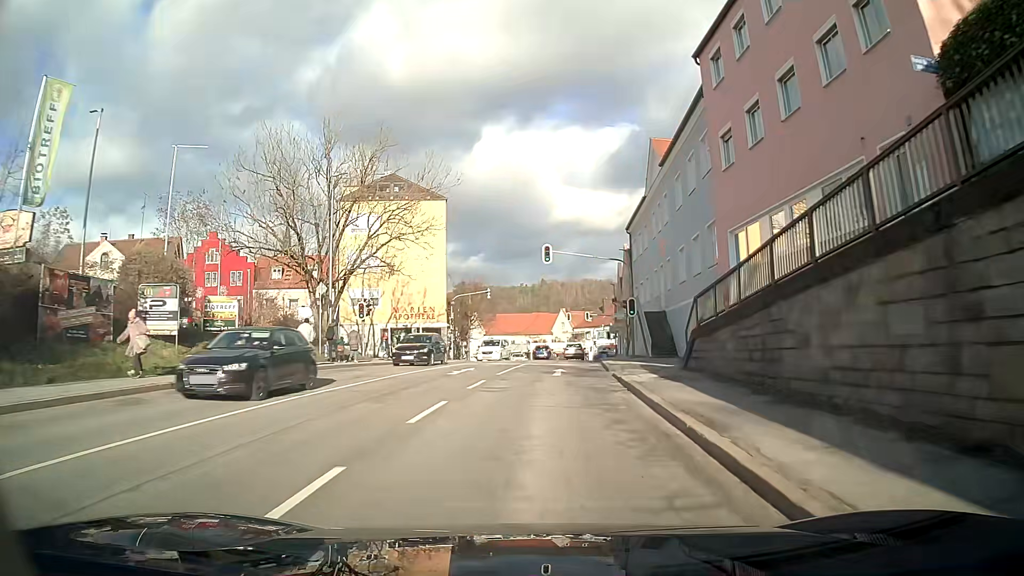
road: tertiary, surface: asphalt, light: Day
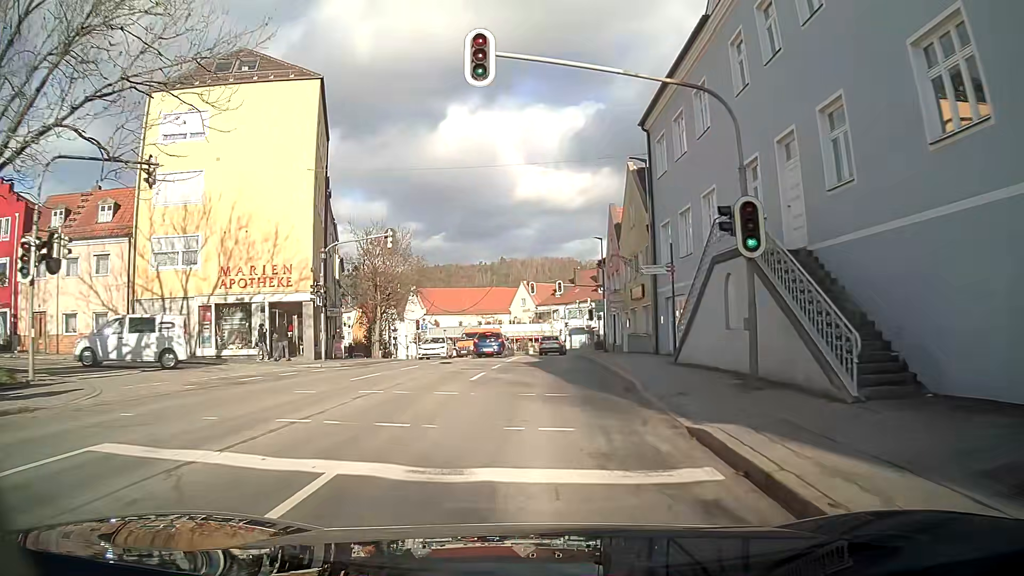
(+0.8, +25.4) m; +3°
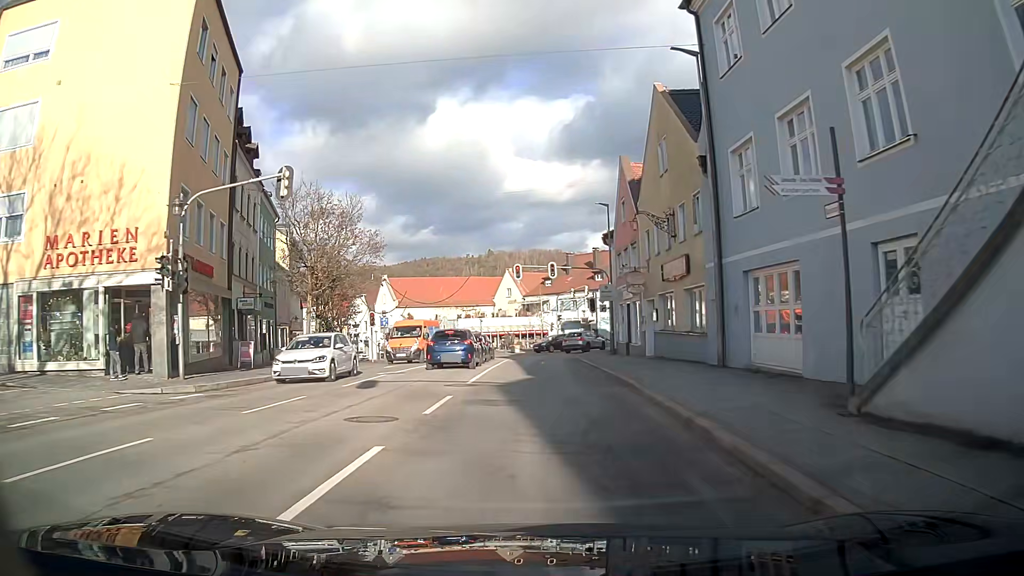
(+0.1, +12.0) m; +1°
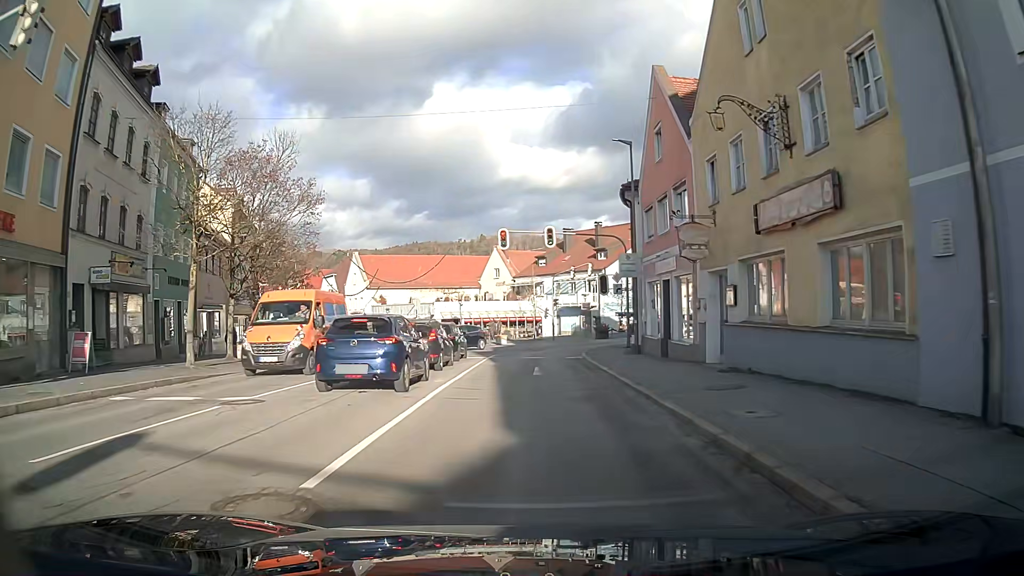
(+0.1, +11.3) m; +1°
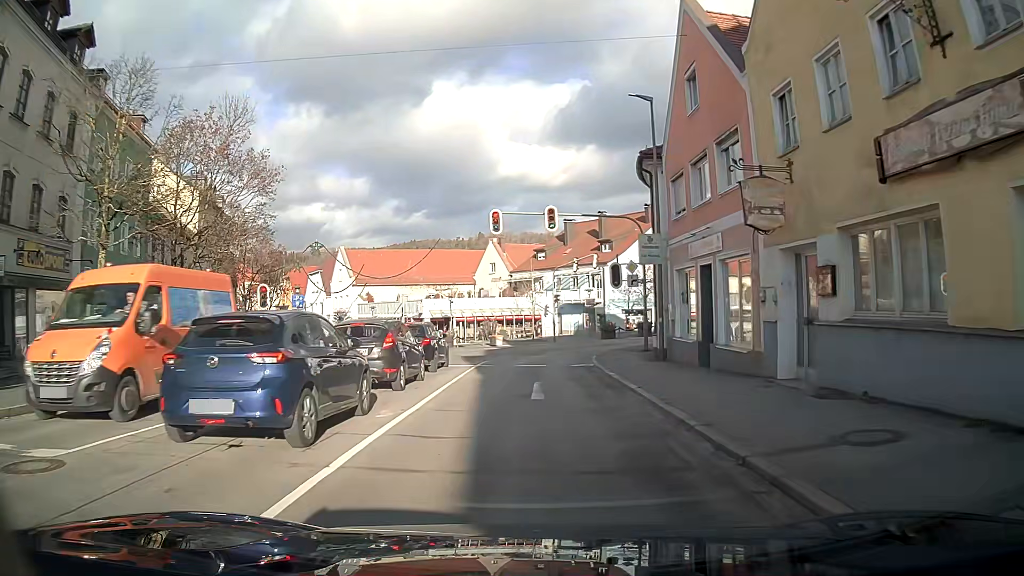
(0.0, +5.4) m; 0°
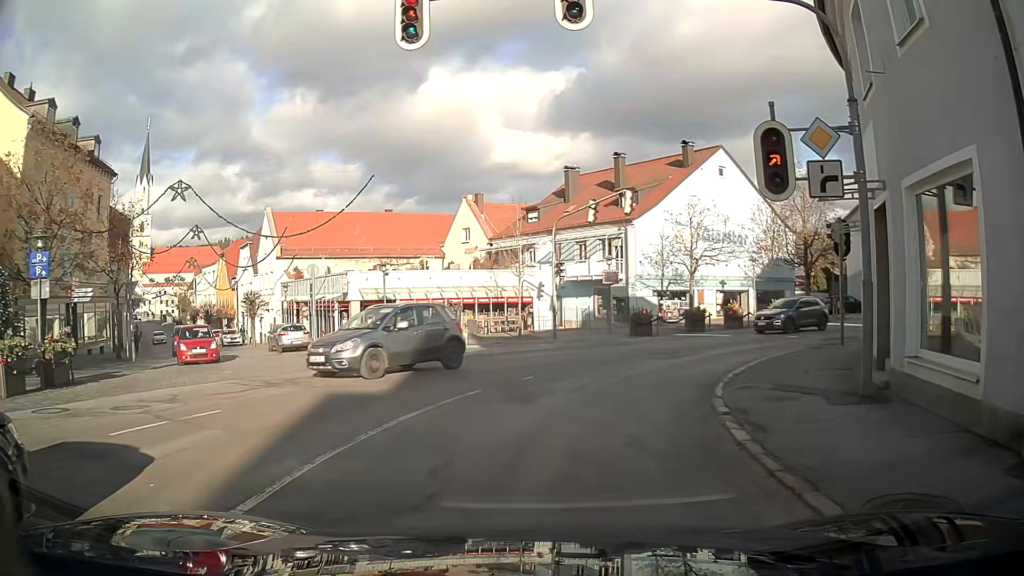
(0.0, +18.1) m; +1°
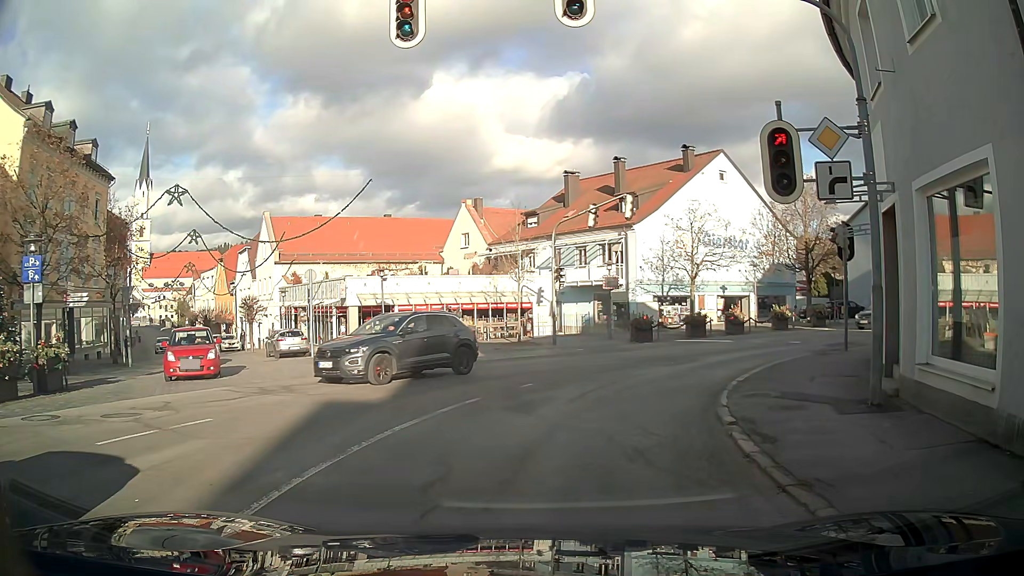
(0.0, +0.4) m; 0°
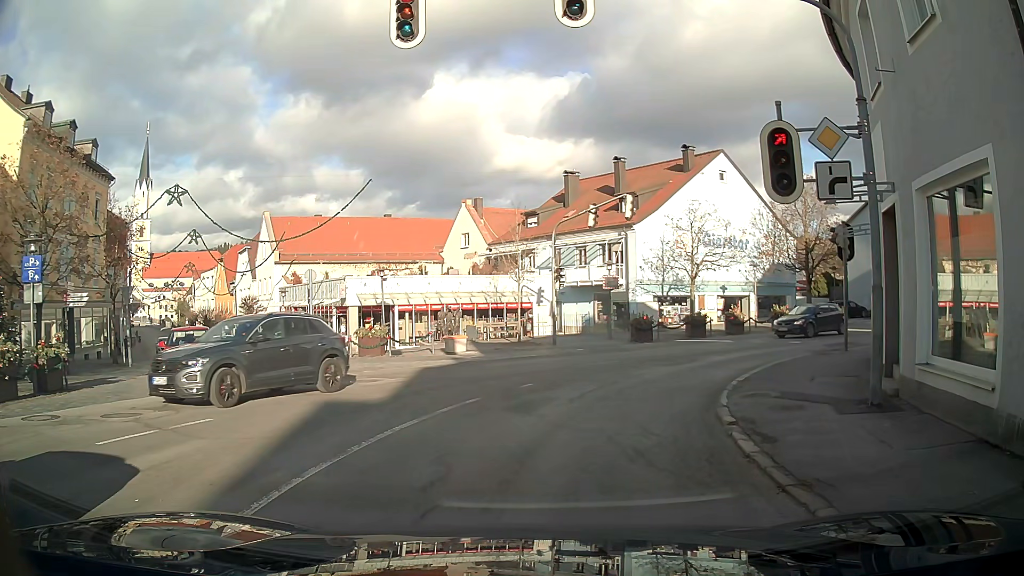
(0.0, 0.0) m; 0°
(+1, +10) (+6, +18) (+14, +24) (+22, +29) (+31, +34) (+41, +37) (+50, +40) (+60, +42) (+70, +43) (+80, +44) m
